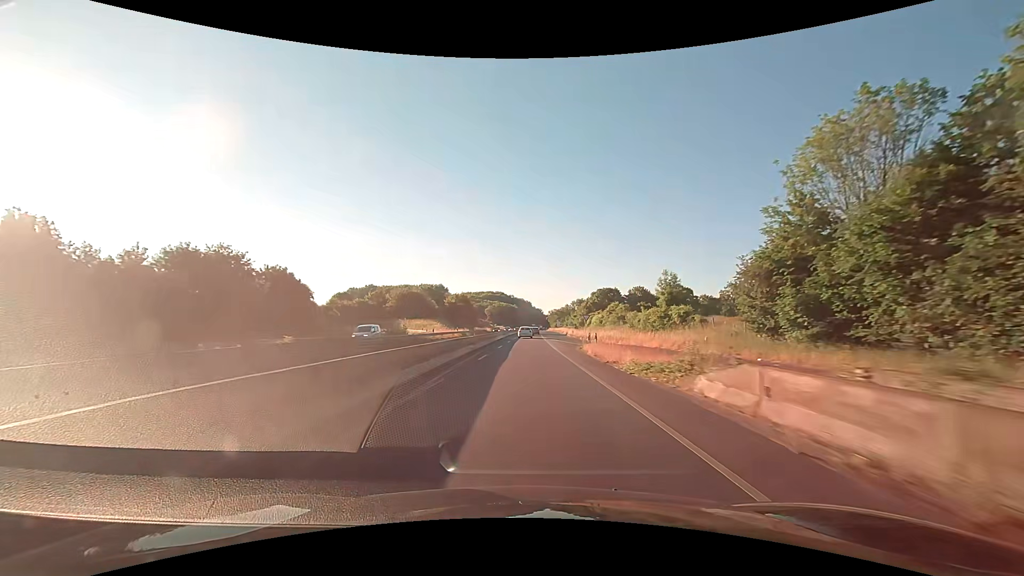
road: trunk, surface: asphalt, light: Day
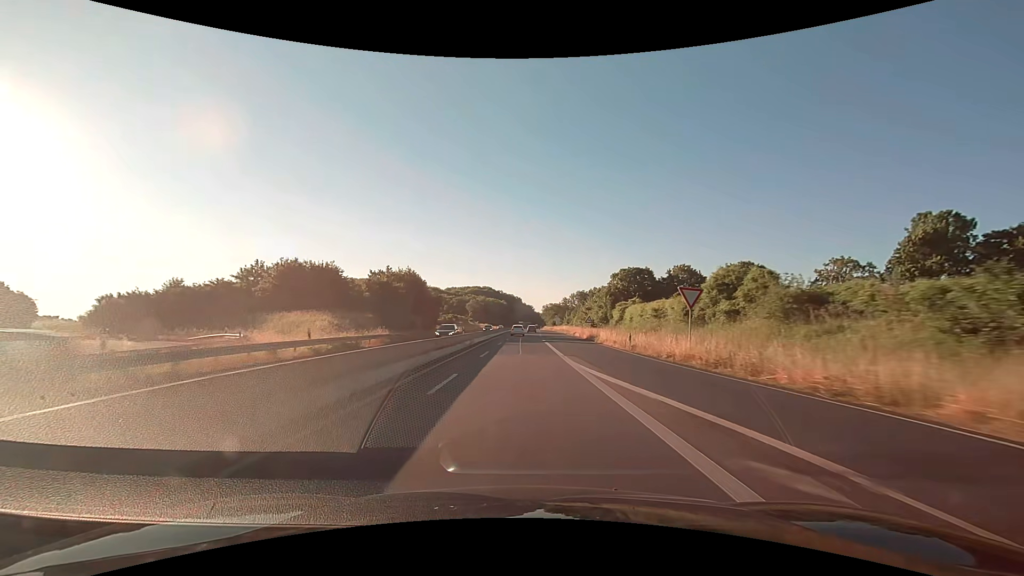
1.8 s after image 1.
(+0.4, +46.9) m; +1°
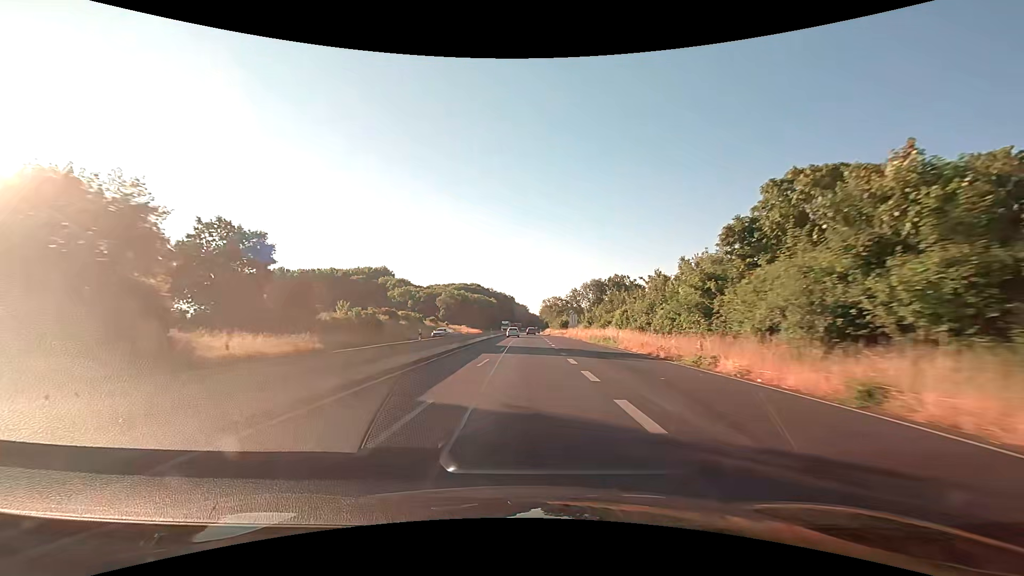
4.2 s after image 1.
(+0.4, +64.4) m; +1°
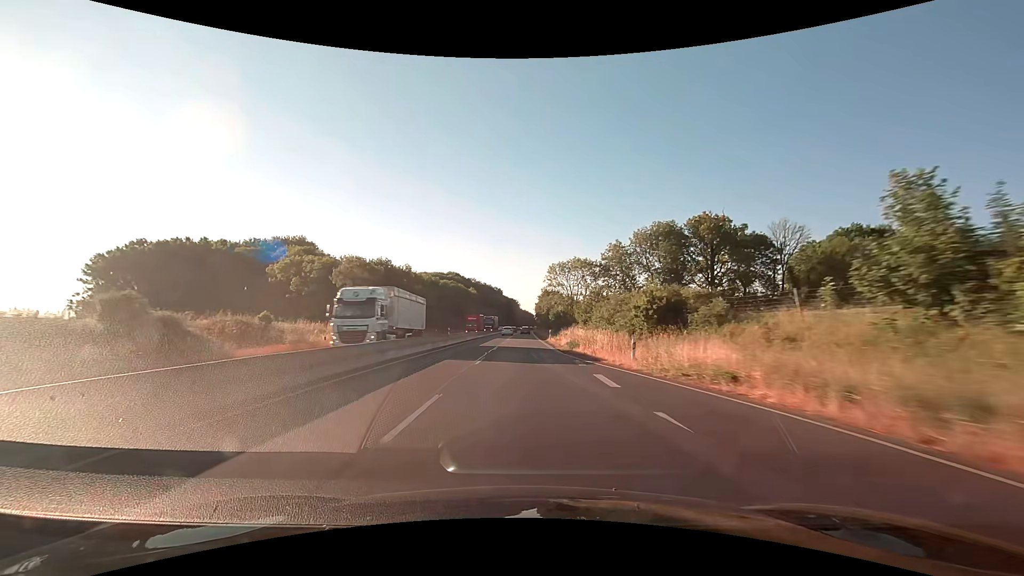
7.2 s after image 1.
(+0.9, +84.8) m; +1°
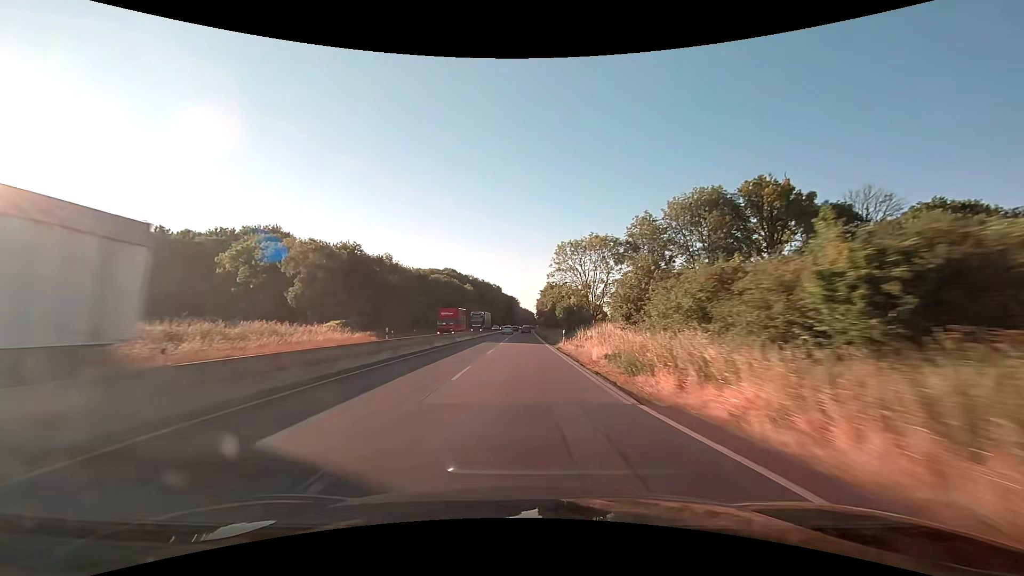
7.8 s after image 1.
(0.0, +17.6) m; 0°
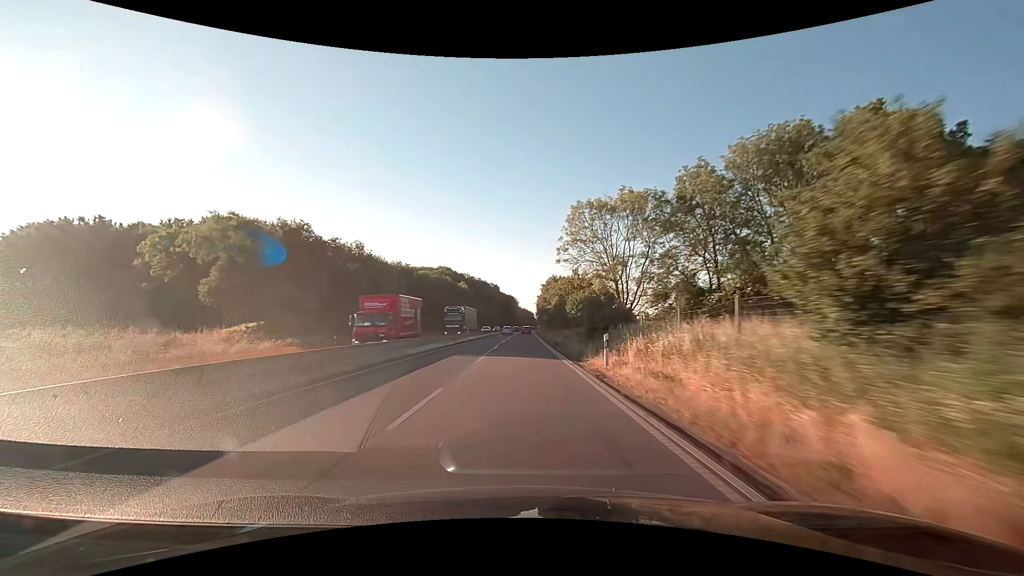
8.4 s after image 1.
(0.0, +17.6) m; 0°
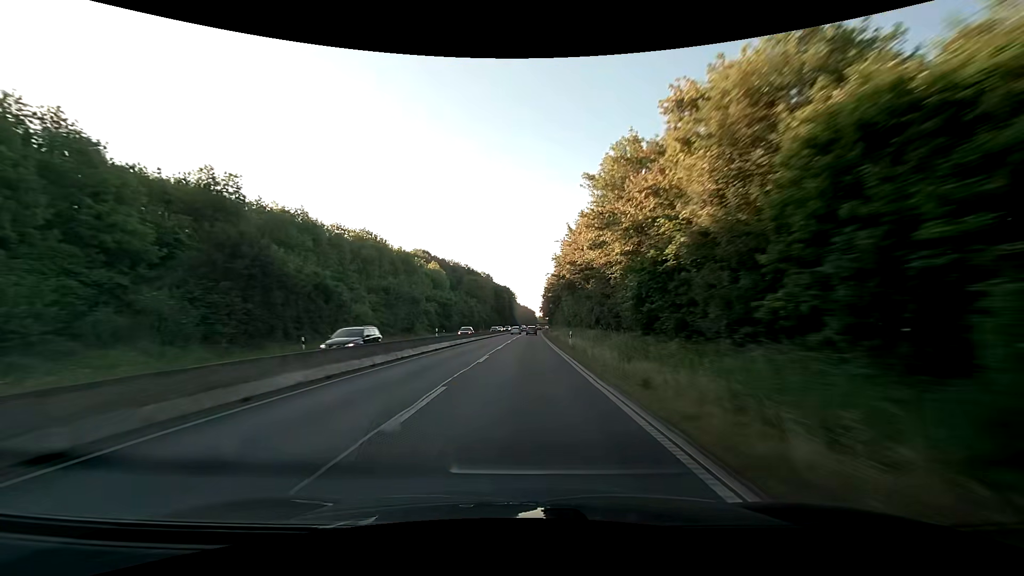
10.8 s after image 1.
(+0.1, +72.1) m; 0°
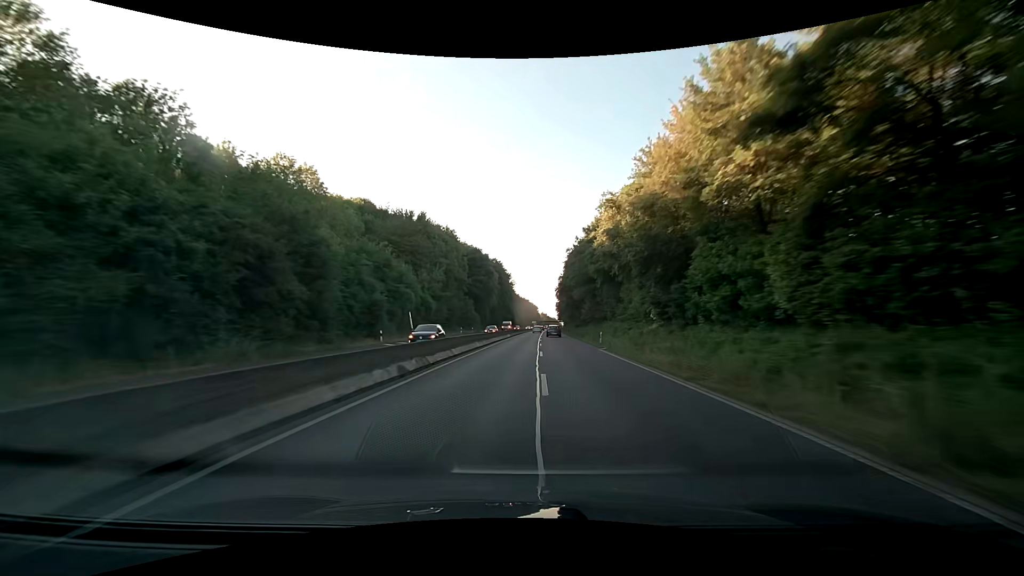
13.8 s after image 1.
(-0.4, +93.8) m; 0°
